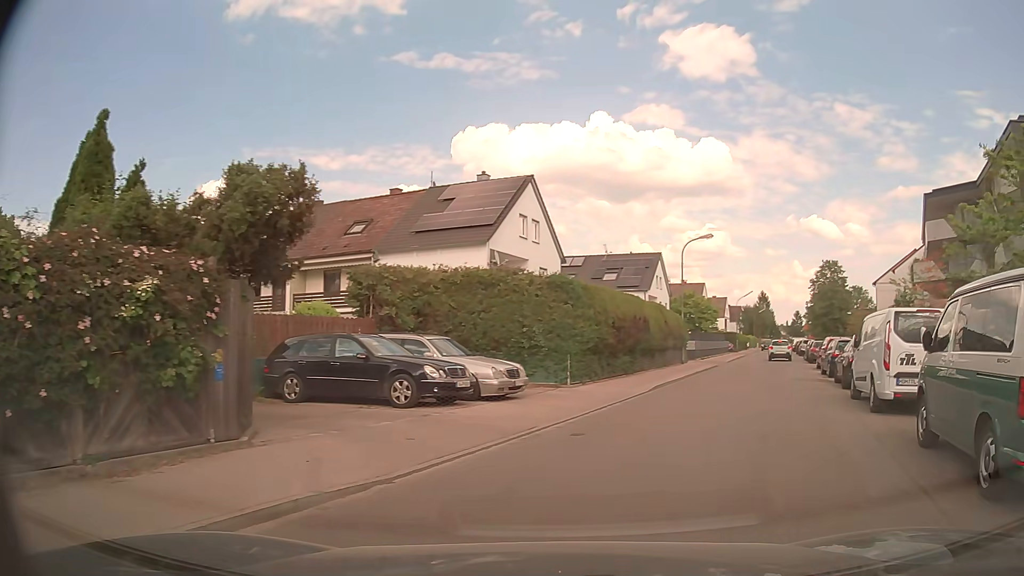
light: Day
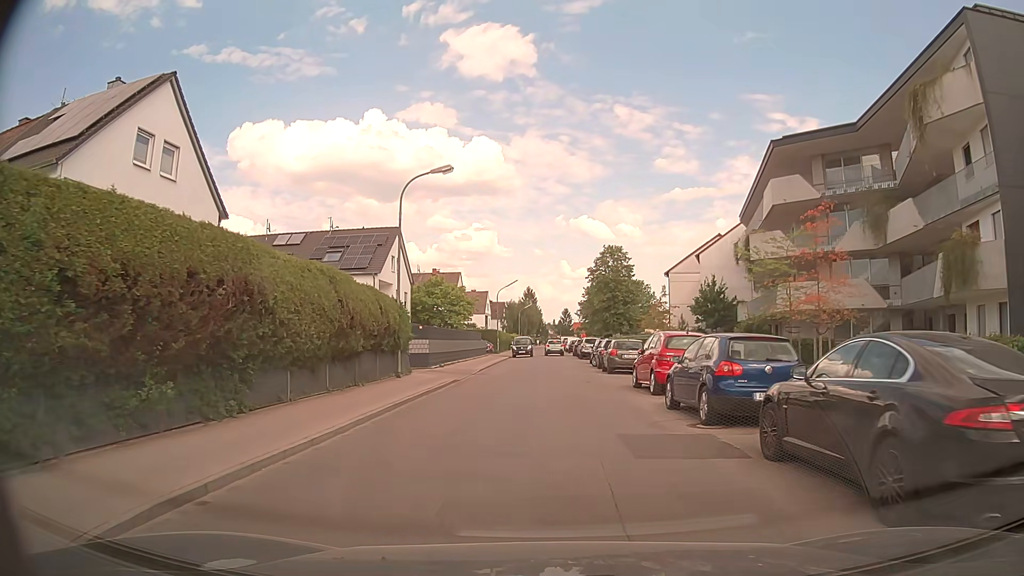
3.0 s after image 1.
(+4.5, +15.1) m; +21°
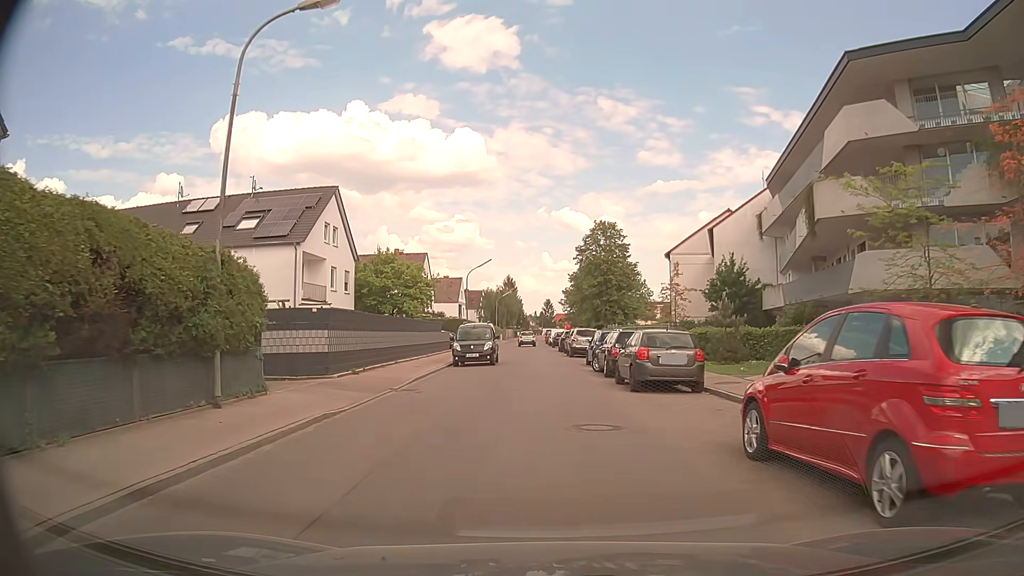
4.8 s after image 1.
(0.0, +12.6) m; 0°
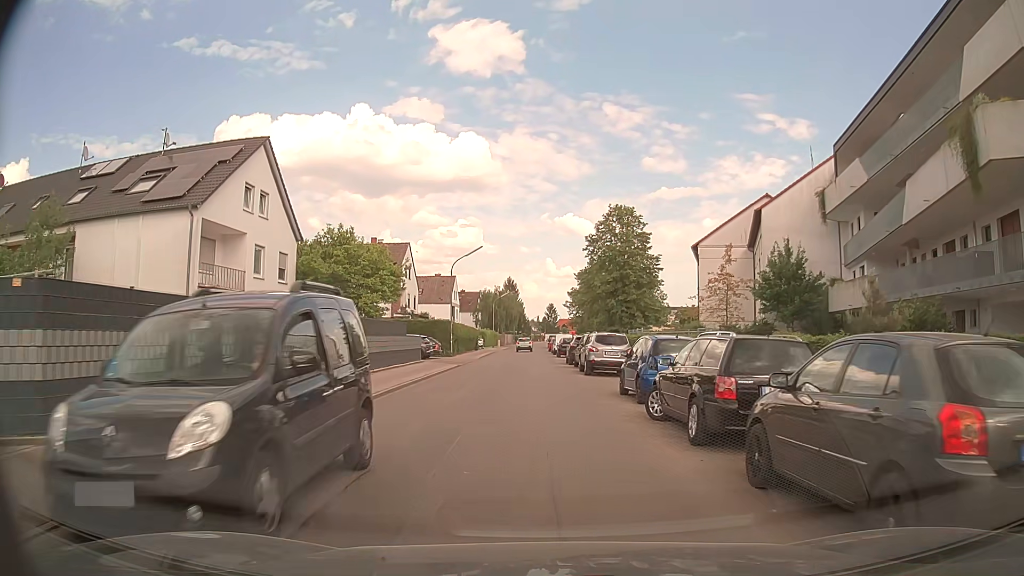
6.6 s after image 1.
(+0.1, +12.1) m; 0°
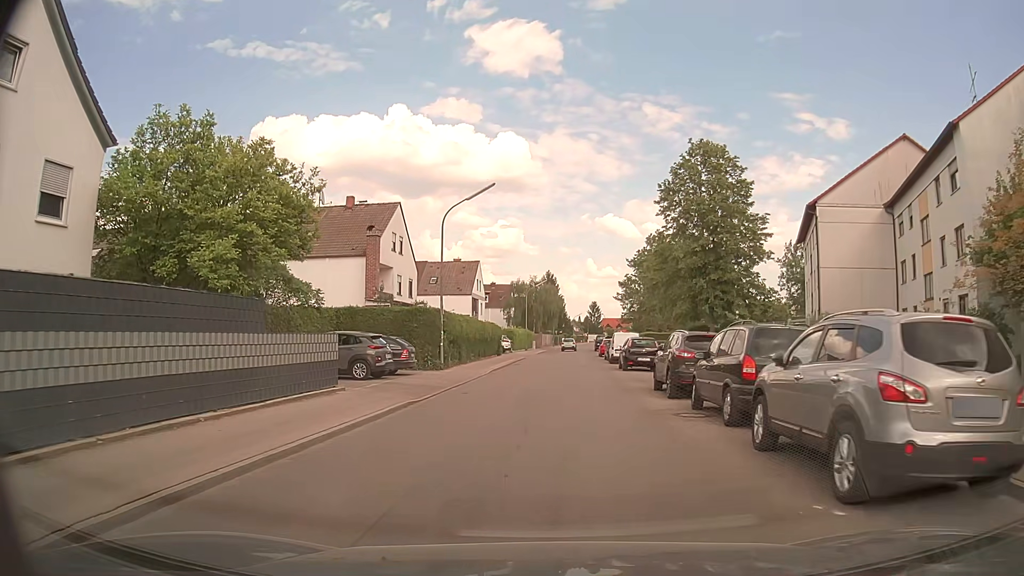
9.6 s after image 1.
(-0.4, +20.2) m; -3°
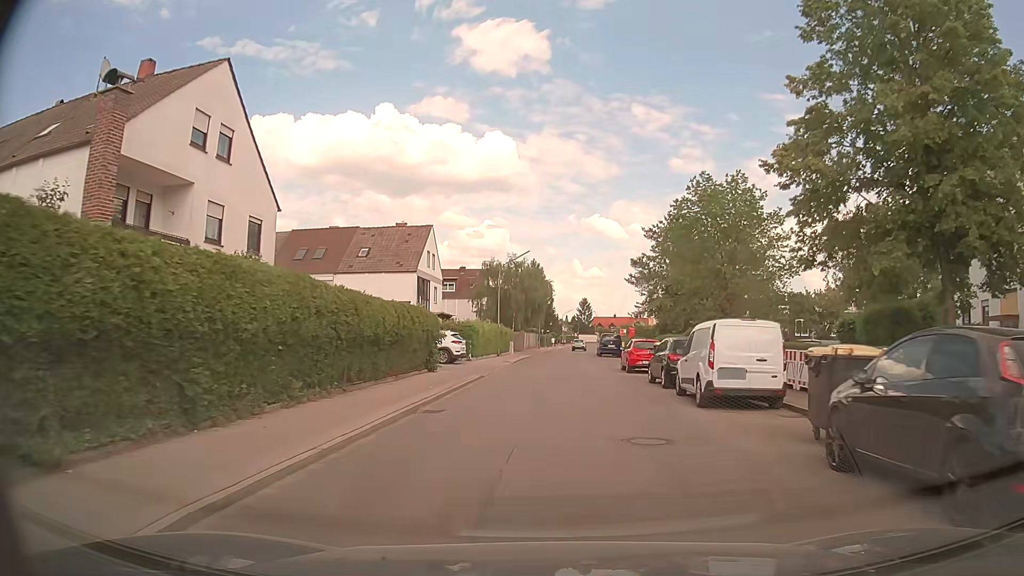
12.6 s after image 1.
(+0.3, +25.5) m; +1°
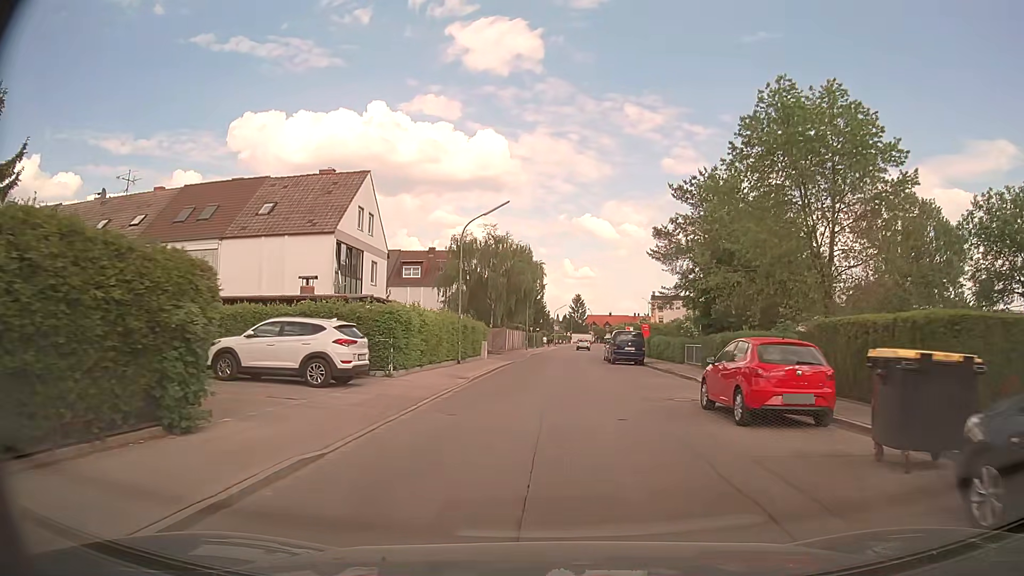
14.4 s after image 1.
(+0.3, +18.0) m; +2°
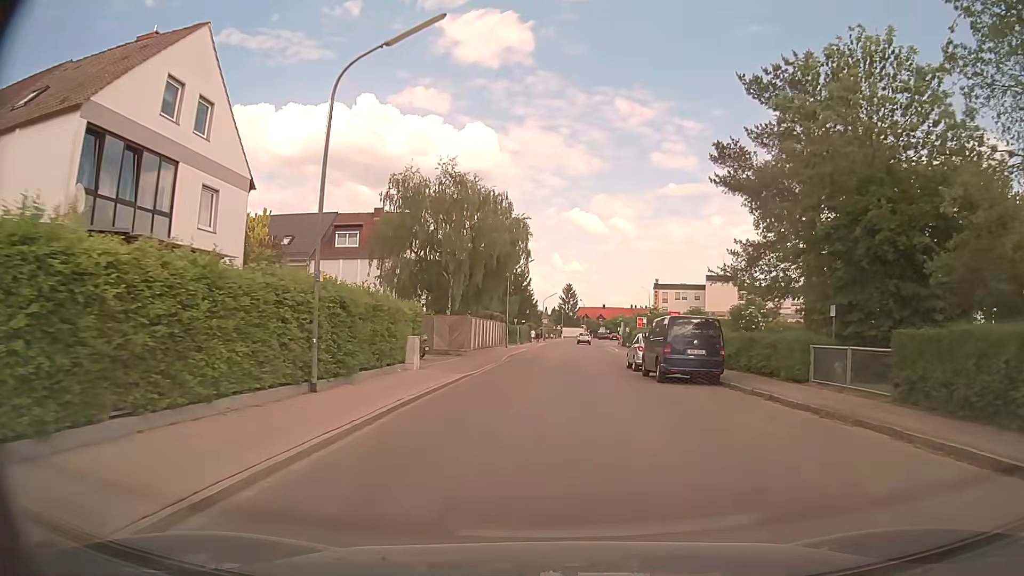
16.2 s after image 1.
(+0.1, +19.2) m; 0°
(0, +10) (+1, +20) (+2, +30) (+2, +40) (+3, +50) (+4, +60) (+4, +70) (+5, +80) (+7, +90) (+8, +100) m
